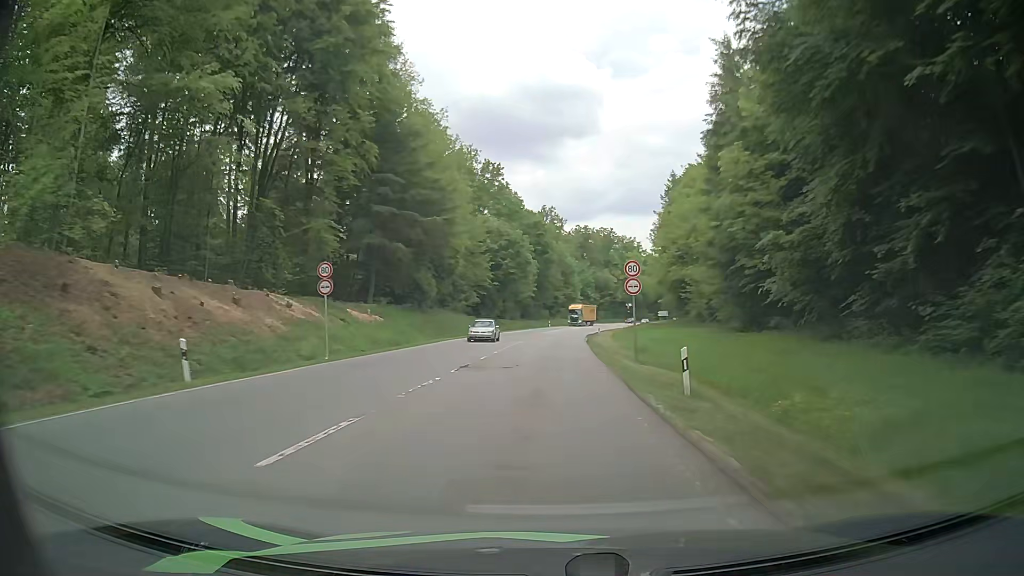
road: secondary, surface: asphalt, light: Day
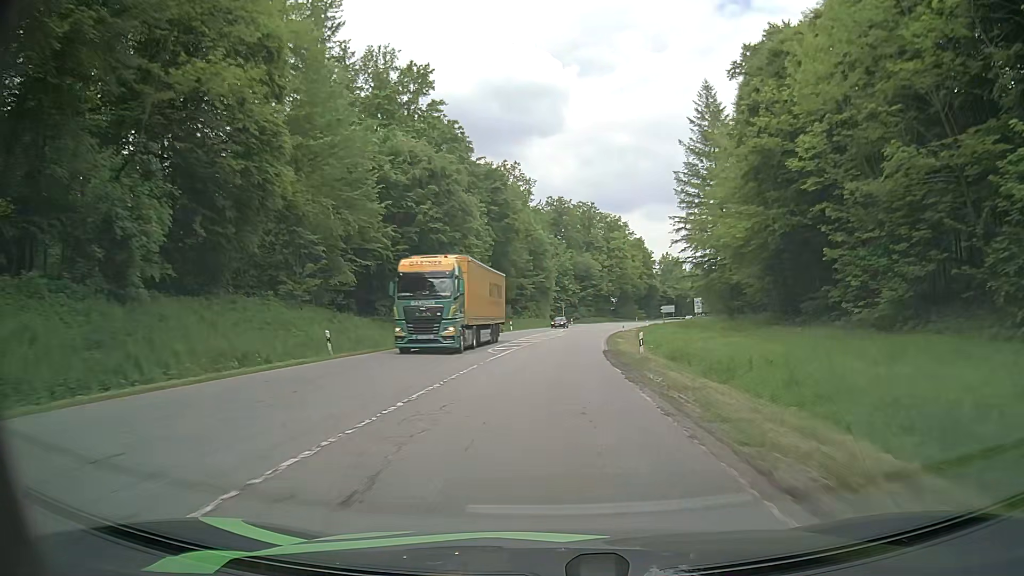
(+0.5, +43.9) m; +2°
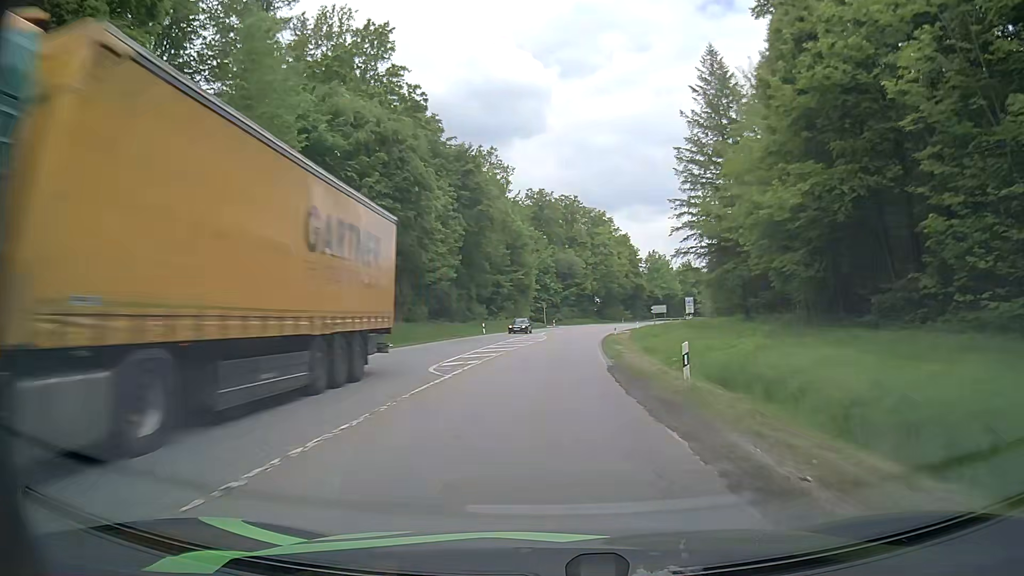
(+0.2, +10.4) m; +2°
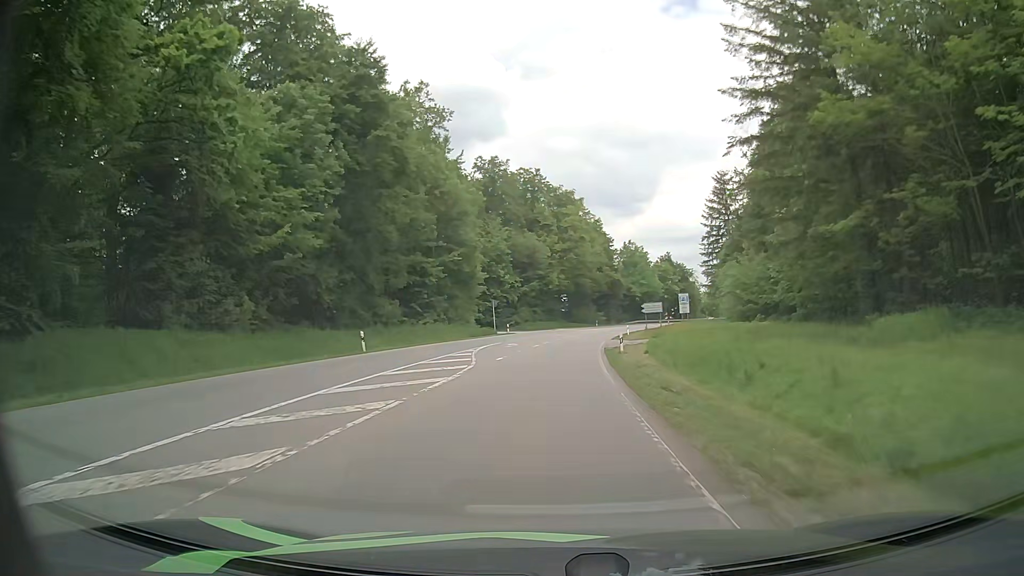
(+0.7, +29.9) m; +3°
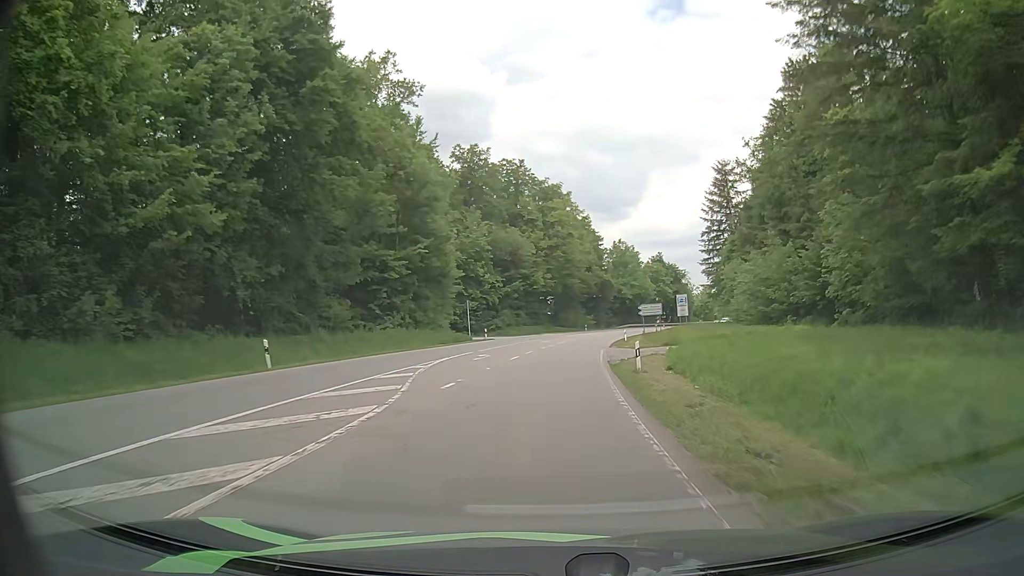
(+0.1, +9.8) m; +1°
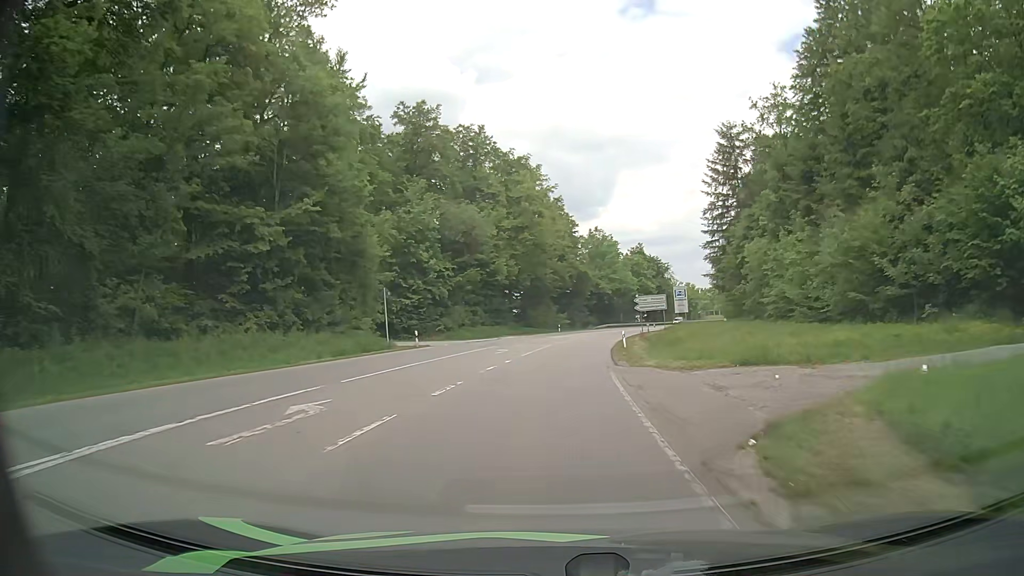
(+0.4, +19.8) m; +2°
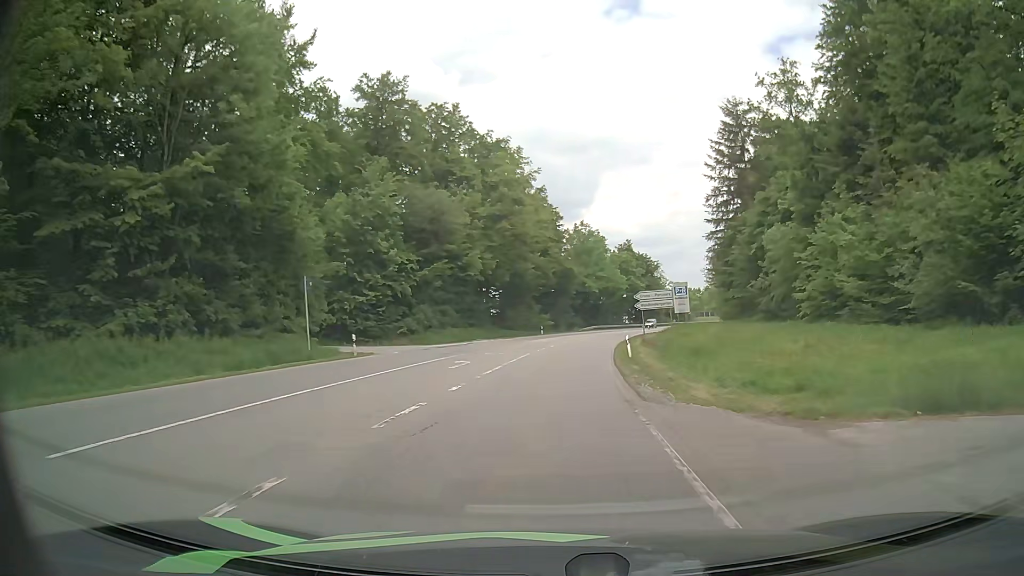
(+0.2, +10.0) m; +2°
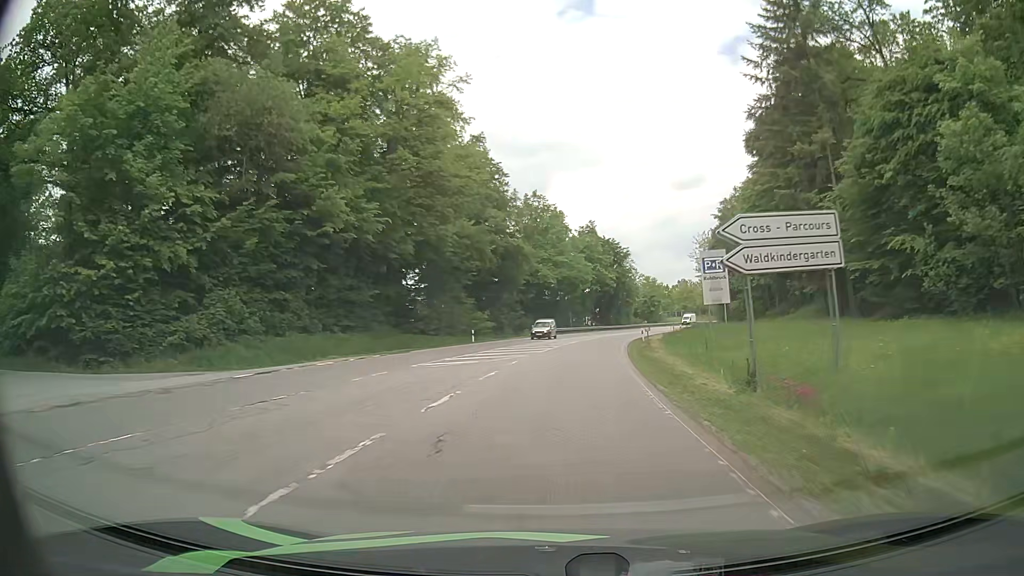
(+1.1, +30.7) m; +4°
(0, +10) (+1, +20) (+1, +30) (+2, +40) (+4, +50) (+5, +60) (+7, +69) (+10, +79) (+12, +89) (+15, +98) m
